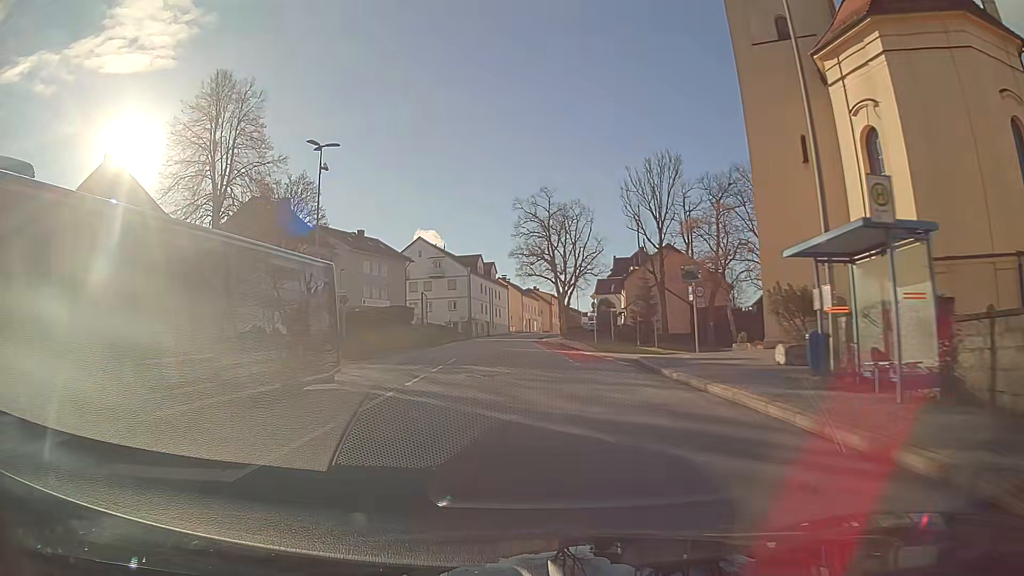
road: tertiary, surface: asphalt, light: Day
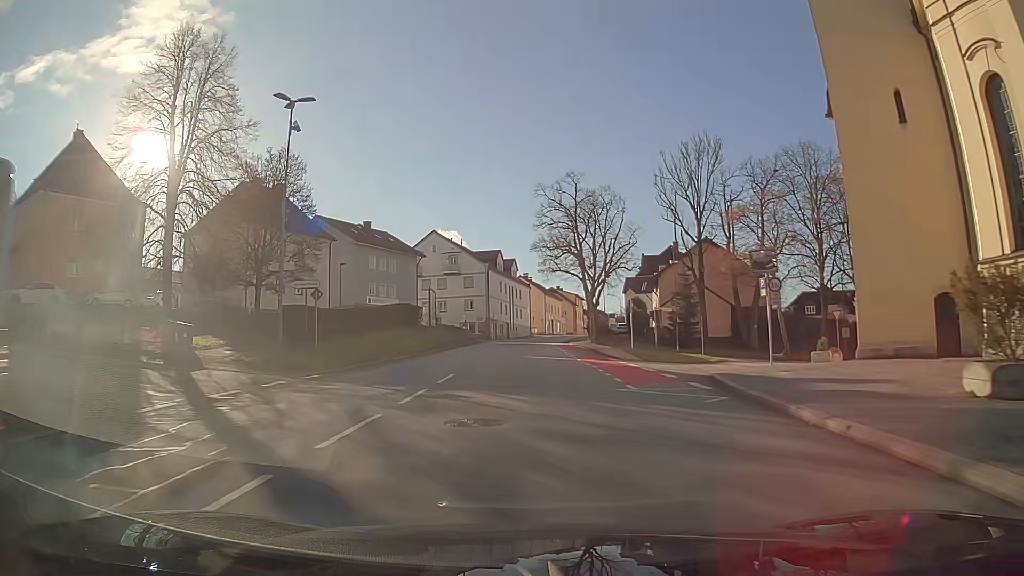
(-0.3, +7.8) m; -3°
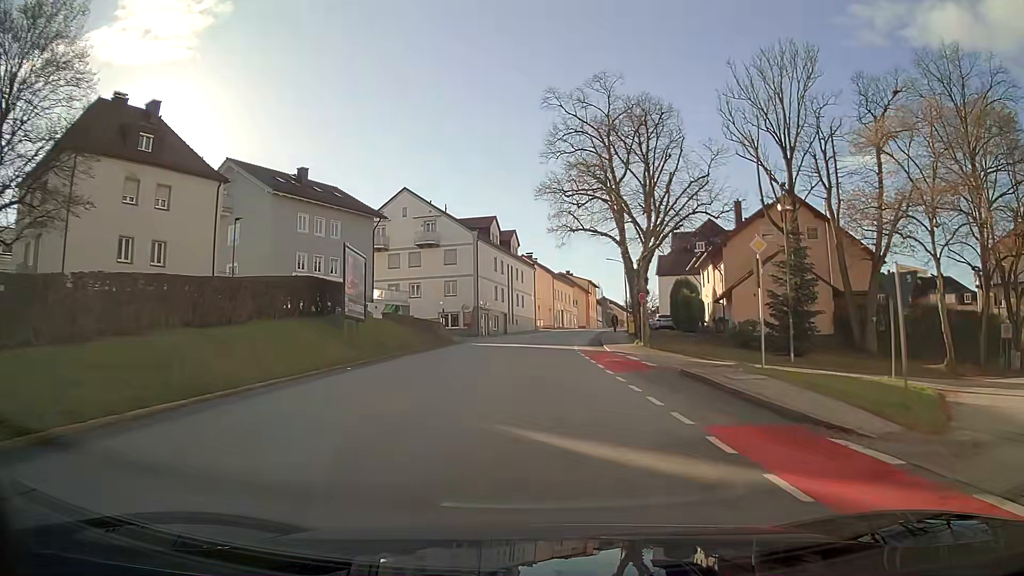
(-0.3, +23.5) m; -1°
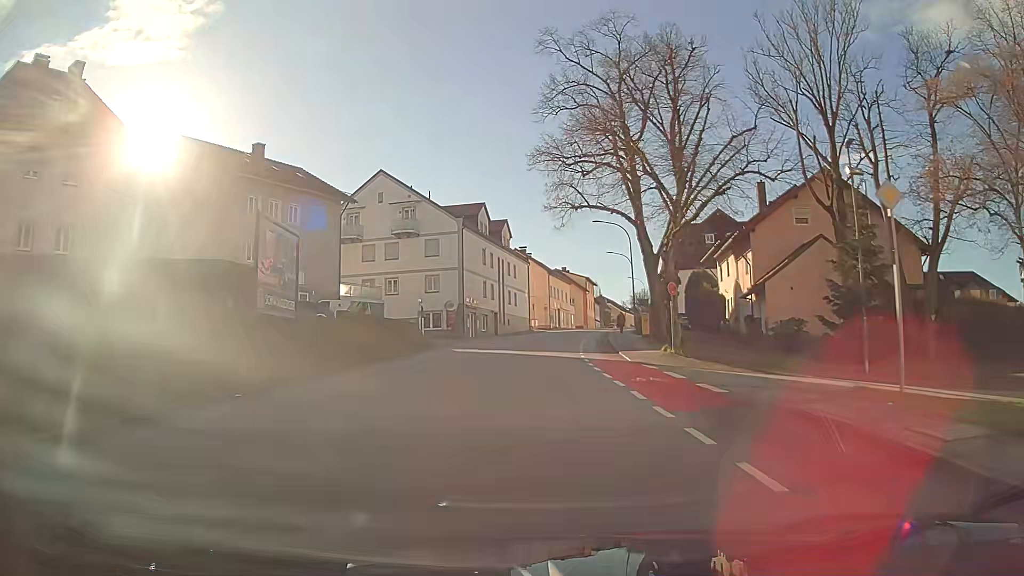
(+0.1, +7.9) m; +1°
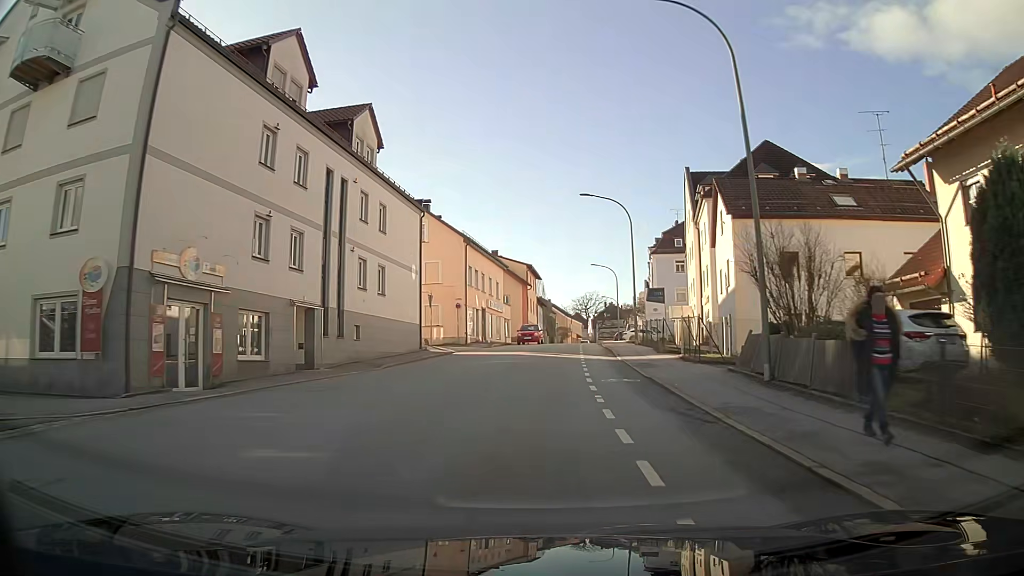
(+2.0, +39.6) m; +6°
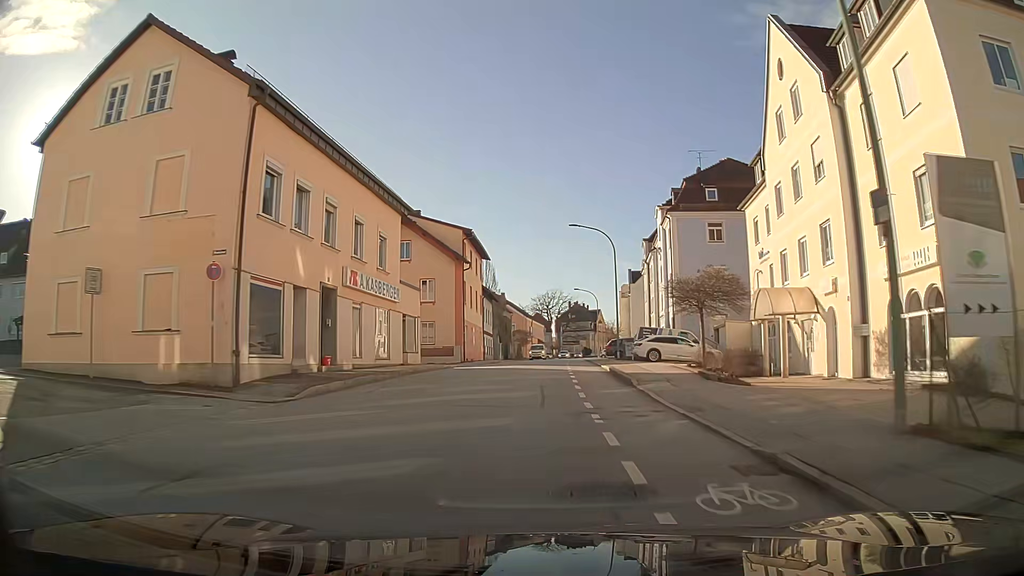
(+1.1, +31.4) m; +3°
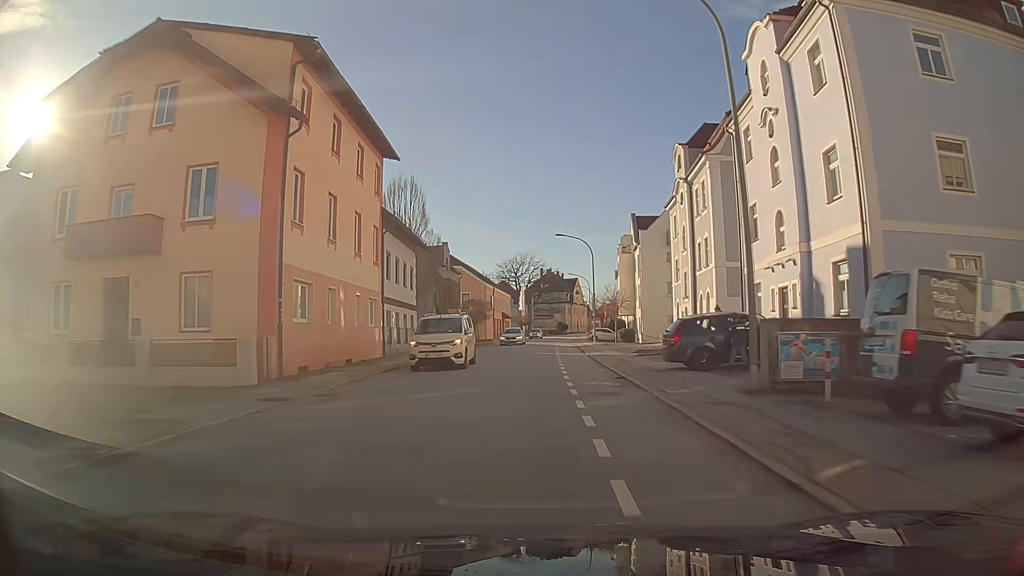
(+0.9, +31.4) m; +2°
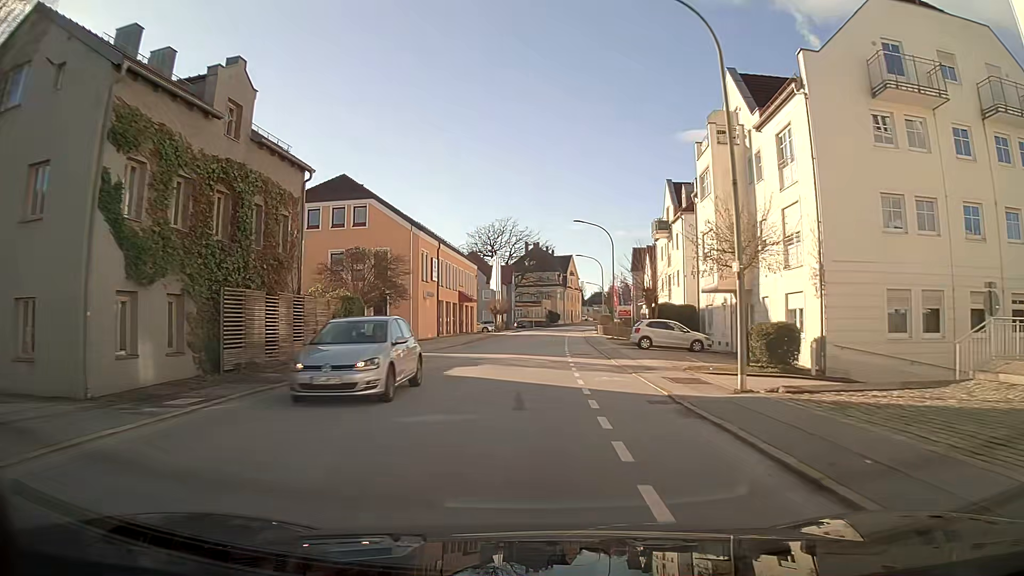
(+0.5, +40.5) m; +1°
(0, +10) (0, +20) (0, +30) (+1, +40) (+1, +50) (+2, +60) (+3, +70) (+3, +80) (+5, +90) (+6, +100) m
